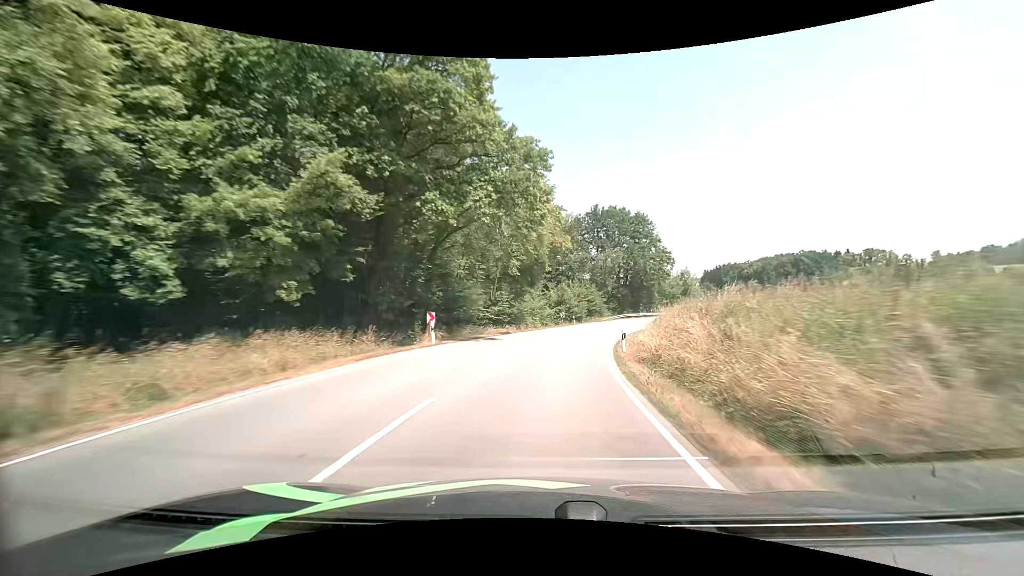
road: secondary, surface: asphalt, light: Day
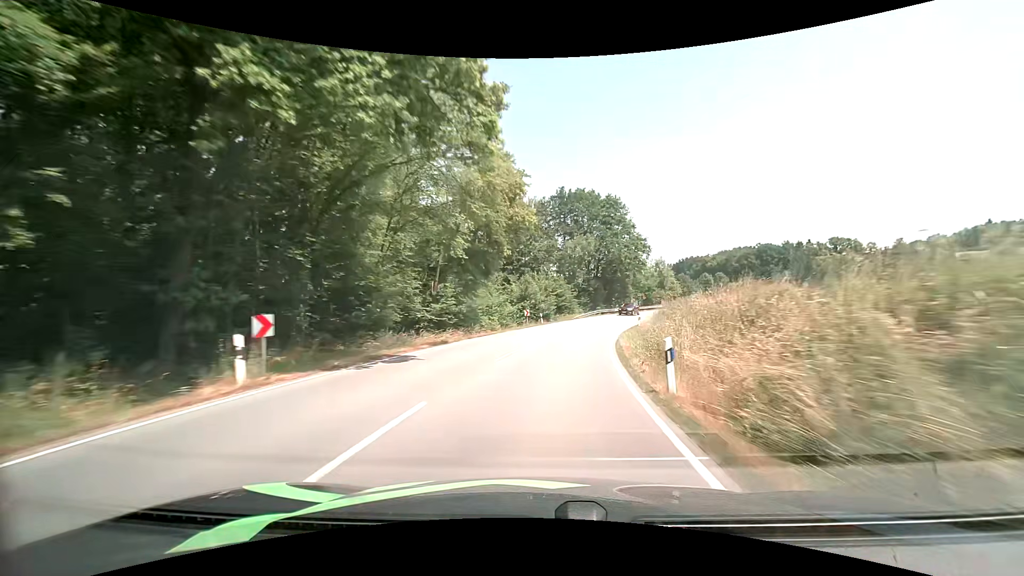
(+0.4, +11.7) m; +4°
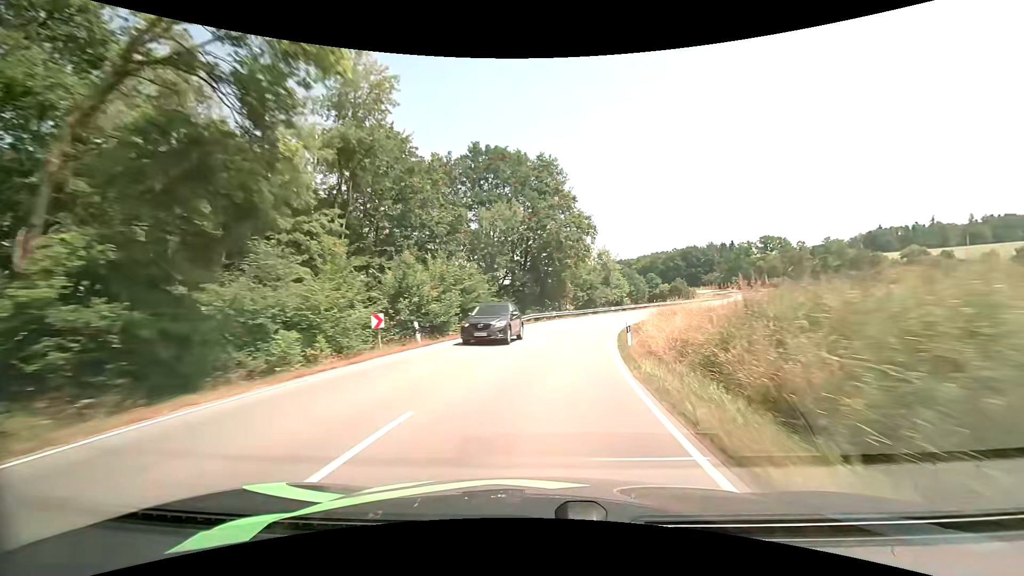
(+1.8, +23.8) m; +9°
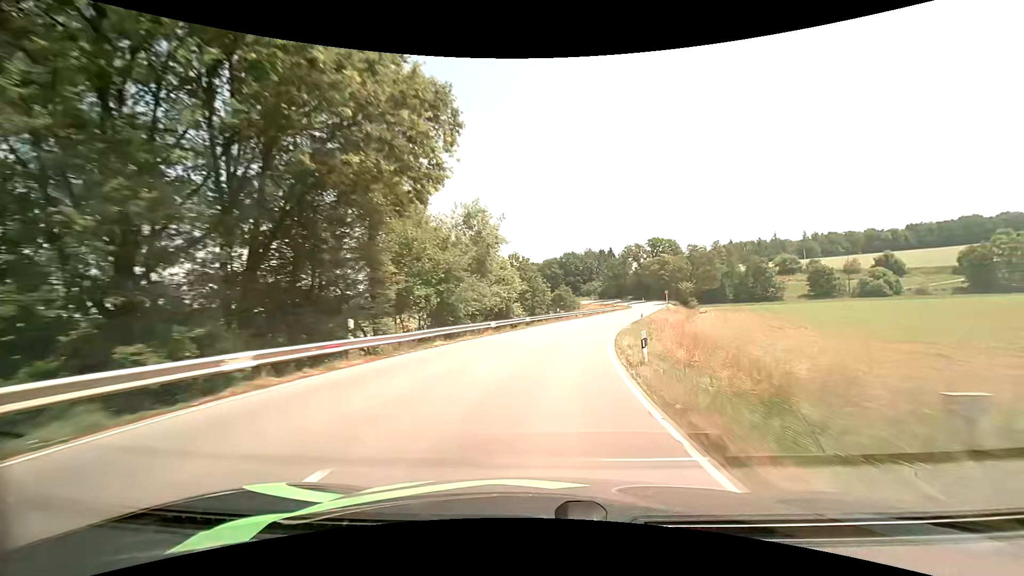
(+4.5, +36.6) m; +15°
(0, +10) (+1, +20) (+3, +30) (+5, +40) (+8, +49) (+11, +59) (+14, +68) (+17, +78) (+20, +87) (+23, +97) m
